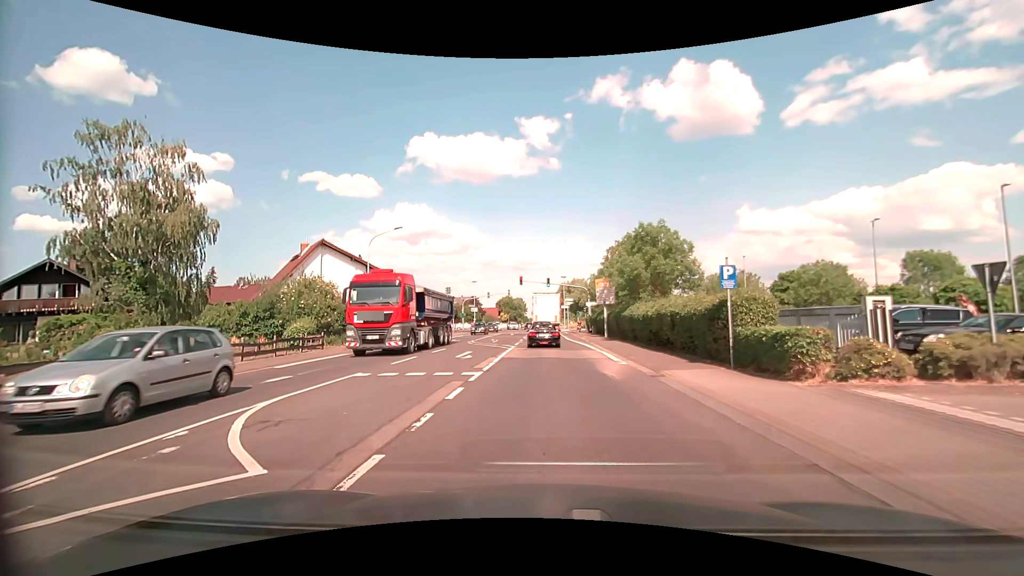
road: secondary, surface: asphalt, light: Day
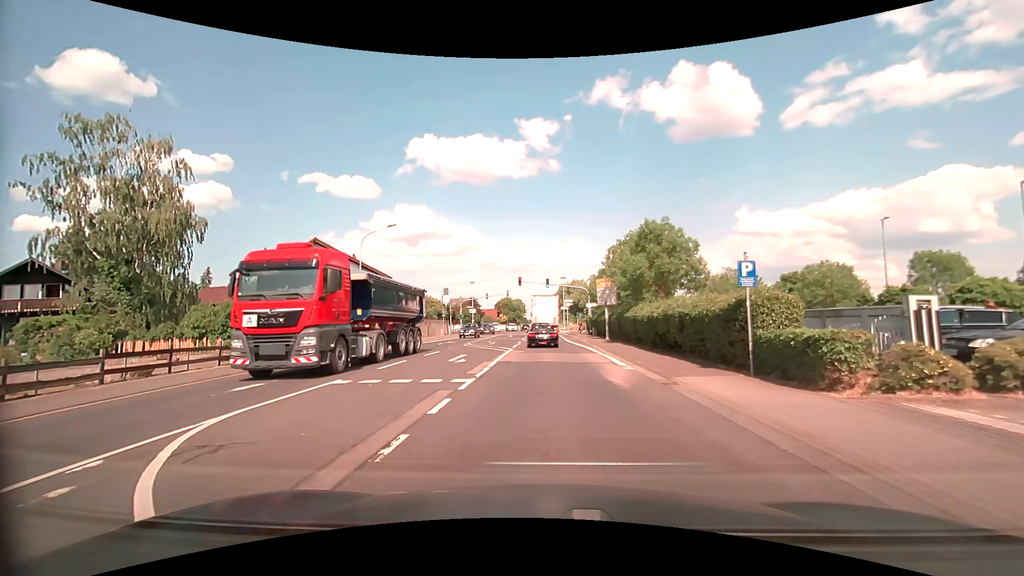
(0.0, +1.4) m; +2°
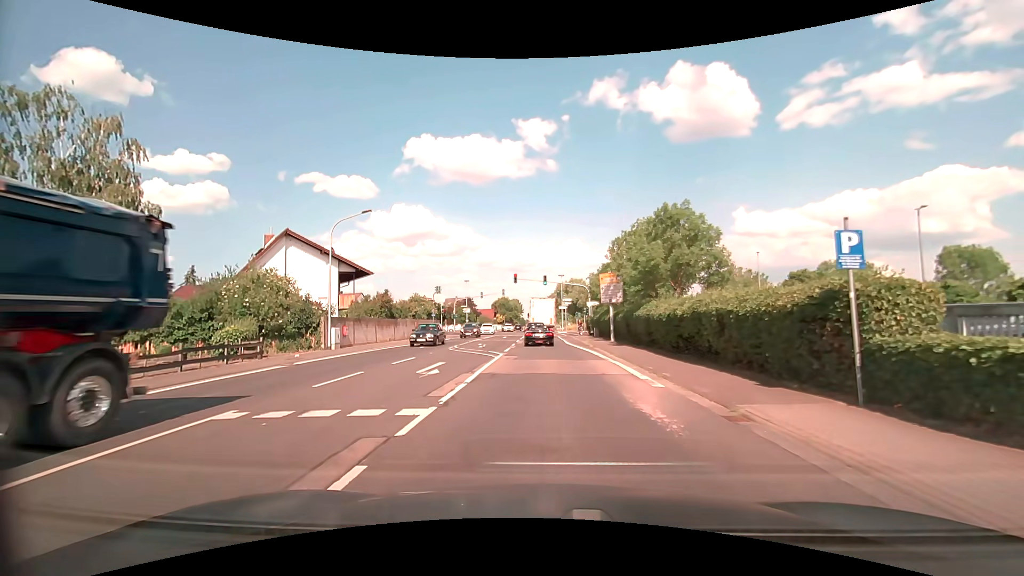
(0.0, +4.4) m; 0°
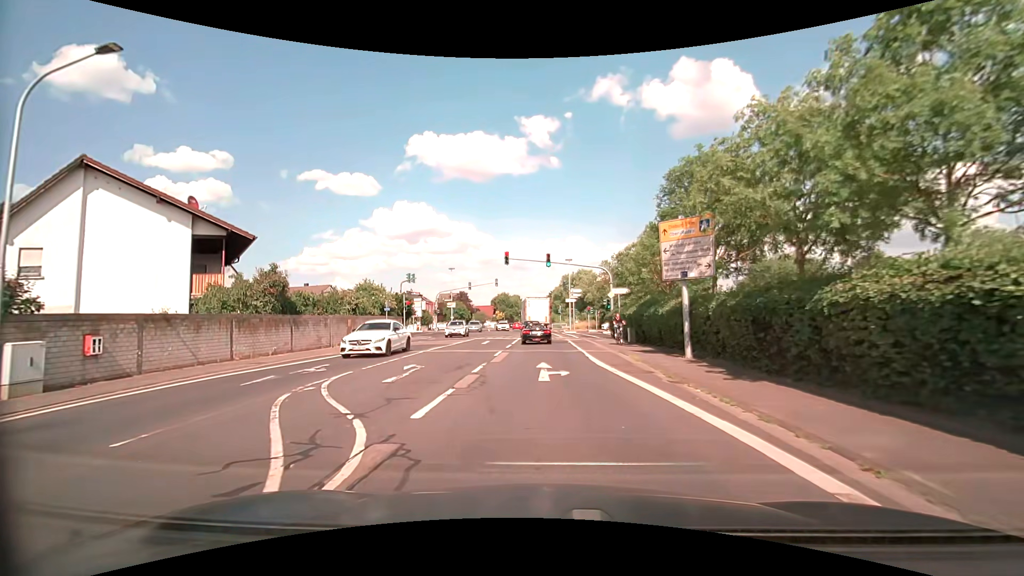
(+0.1, +17.7) m; 0°
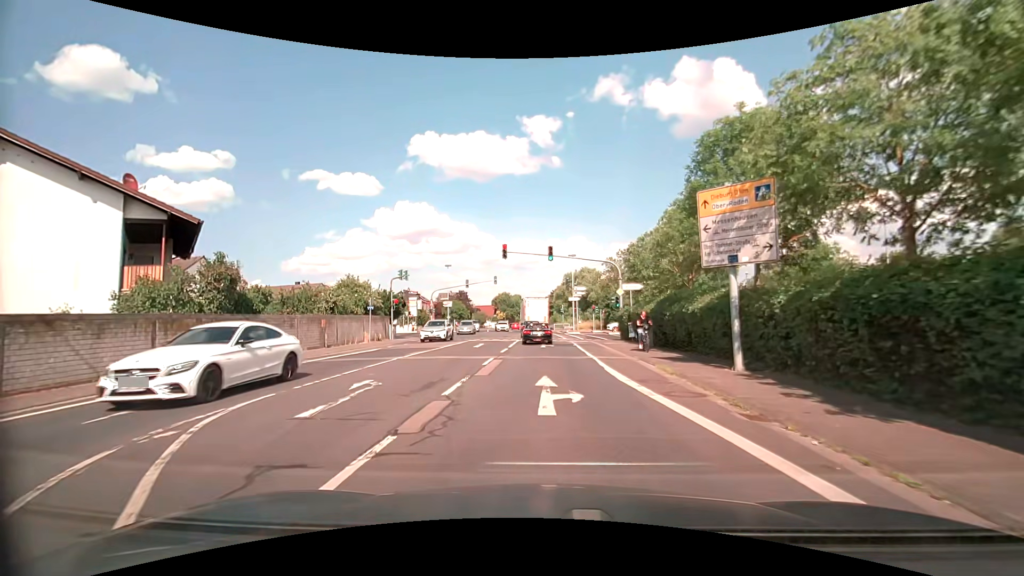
(0.0, +4.1) m; +1°
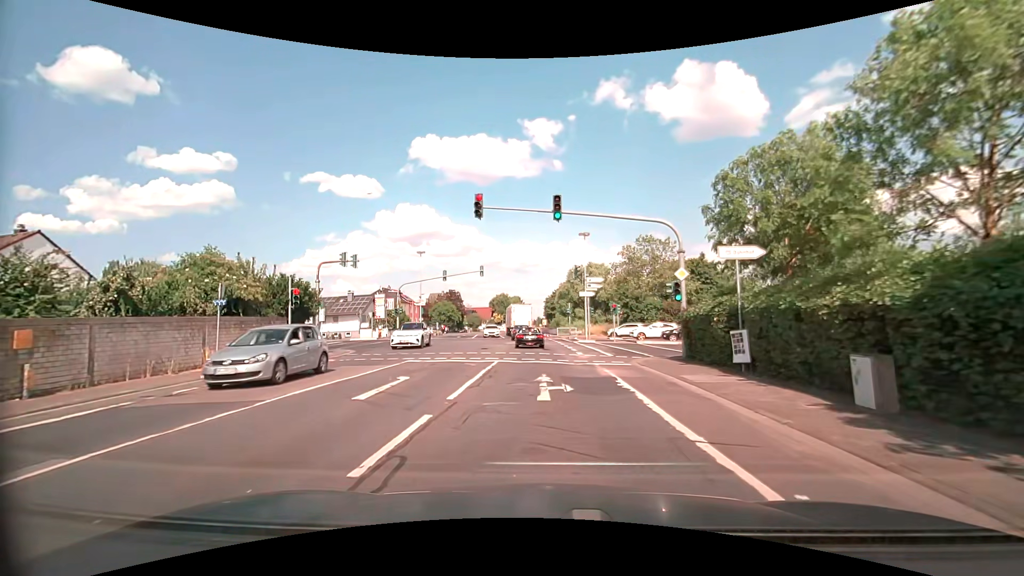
(-0.3, +16.5) m; -1°
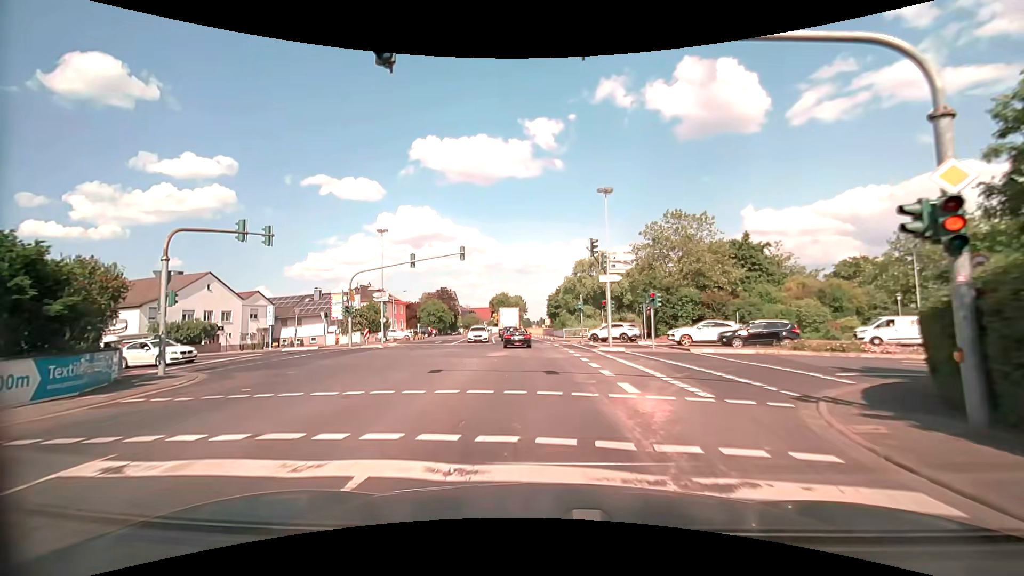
(0.0, +14.1) m; +1°
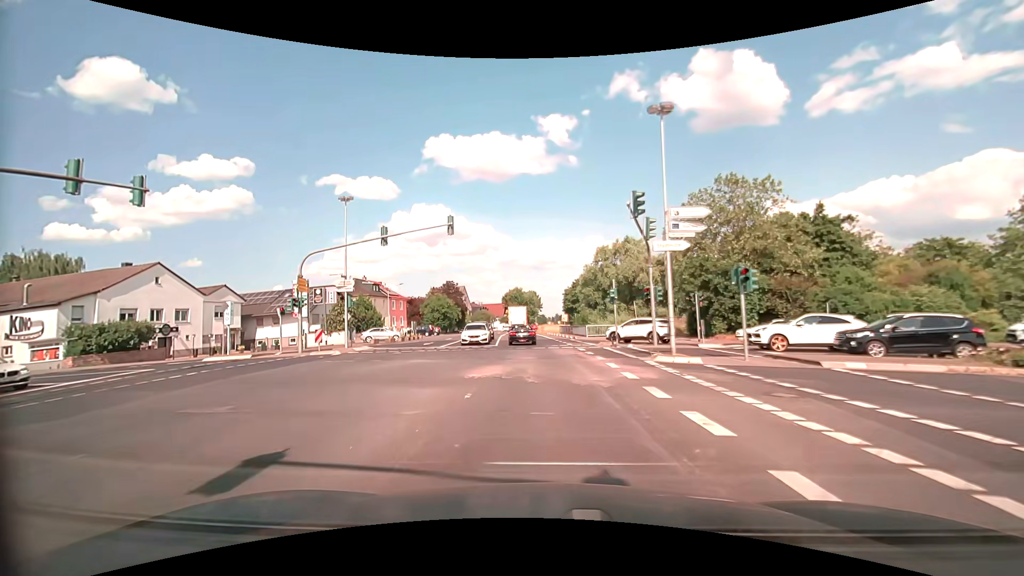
(-0.3, +10.8) m; -2°
(0, +10) (-1, +20) (-1, +30) (-2, +40) (-3, +50) (-3, +60) (-4, +70) (-5, +80) (-5, +90) (-6, +100) m
